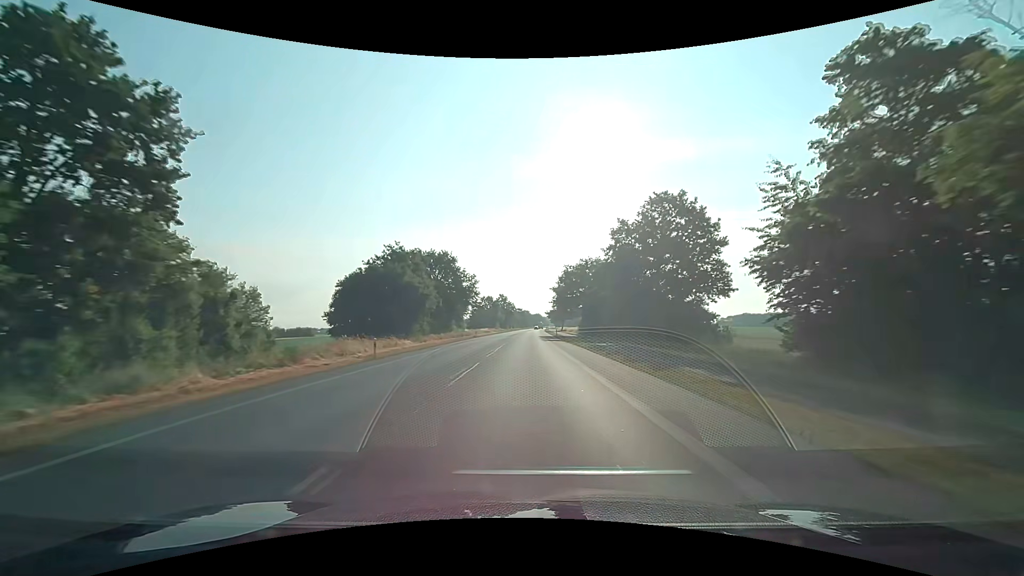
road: primary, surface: asphalt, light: Day
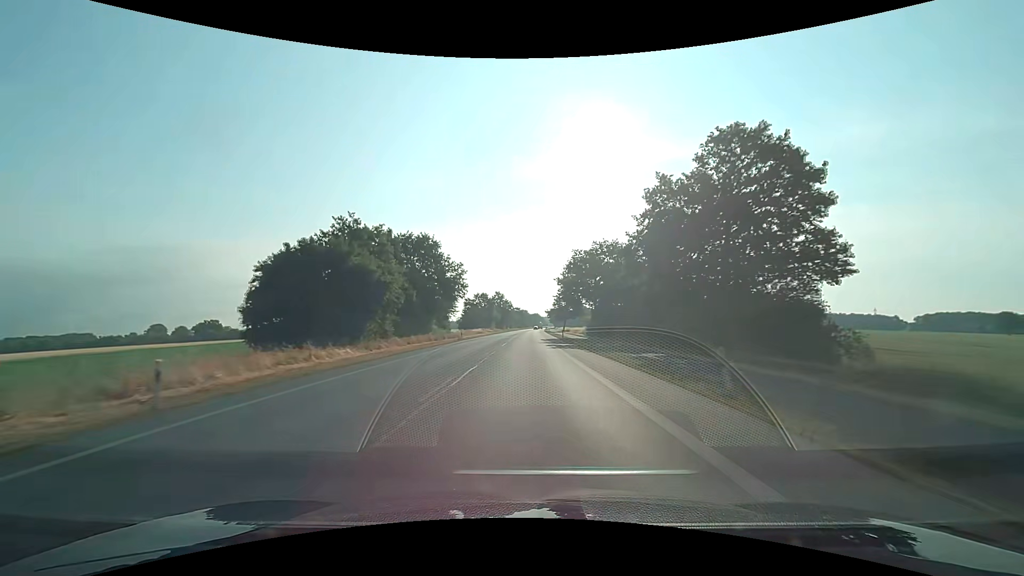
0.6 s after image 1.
(+0.1, +15.6) m; 0°
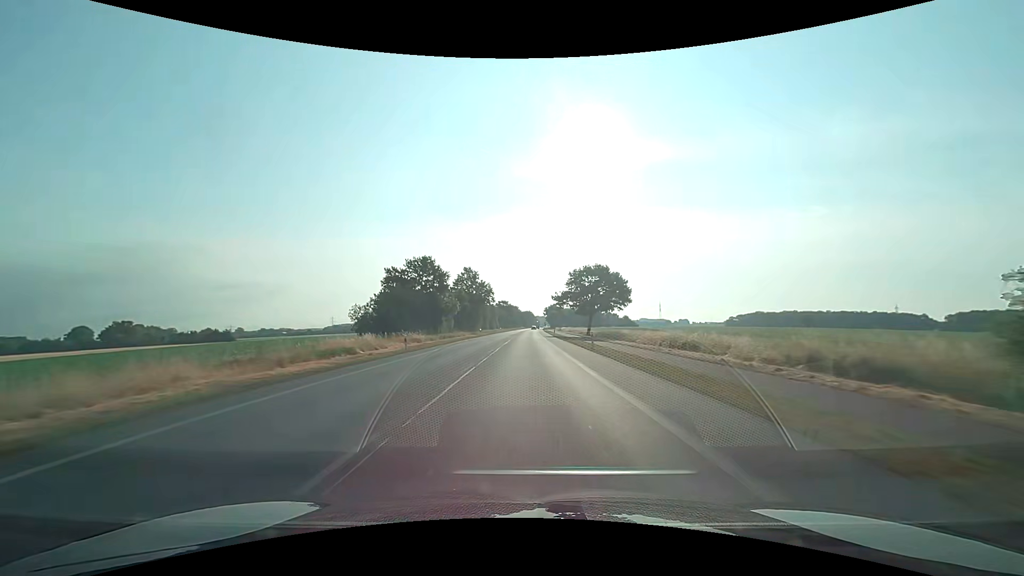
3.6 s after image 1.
(+0.8, +78.4) m; +1°
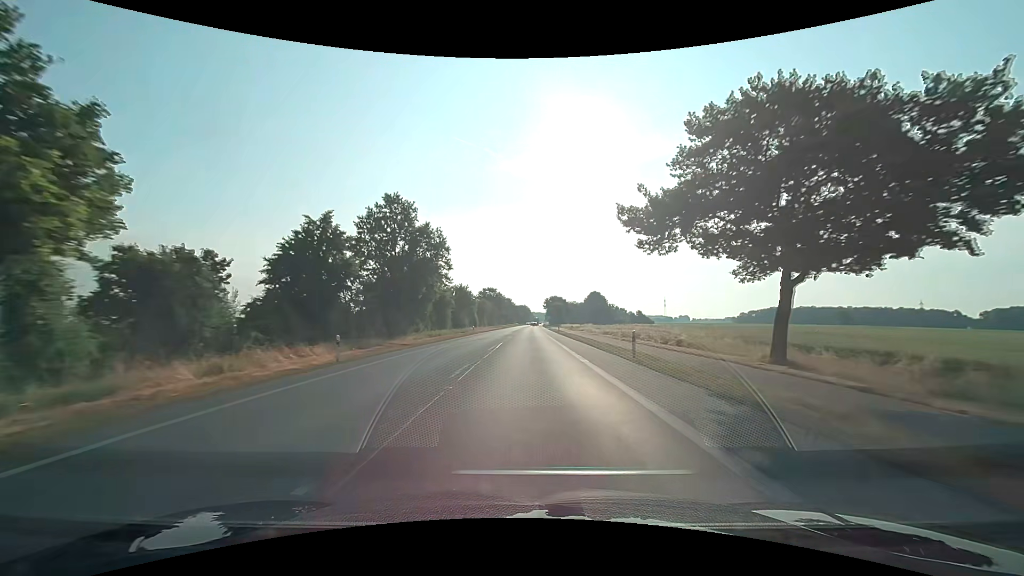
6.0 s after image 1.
(+0.3, +61.6) m; +1°
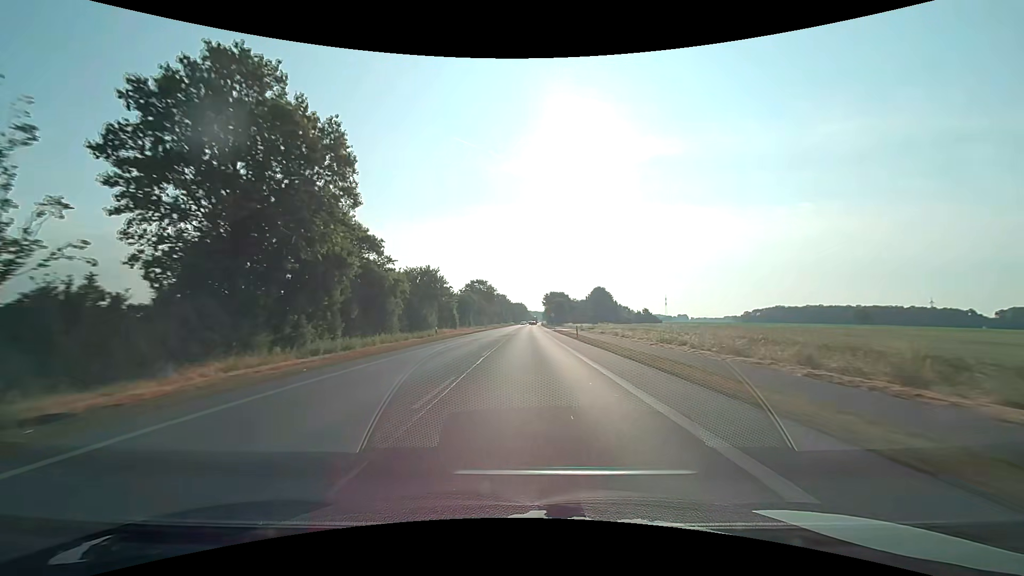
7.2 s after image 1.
(0.0, +27.9) m; 0°
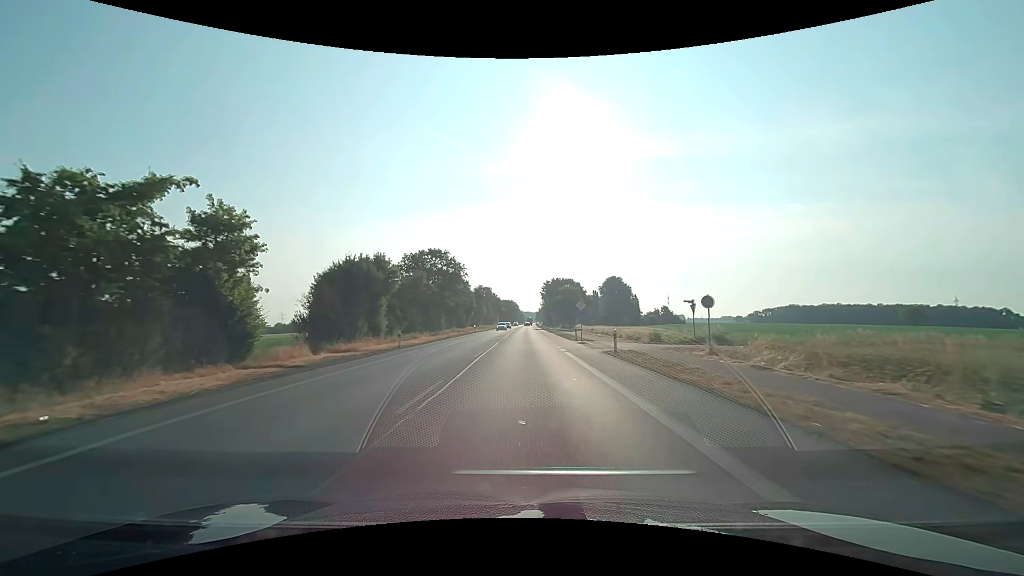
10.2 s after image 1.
(+0.8, +59.4) m; +1°
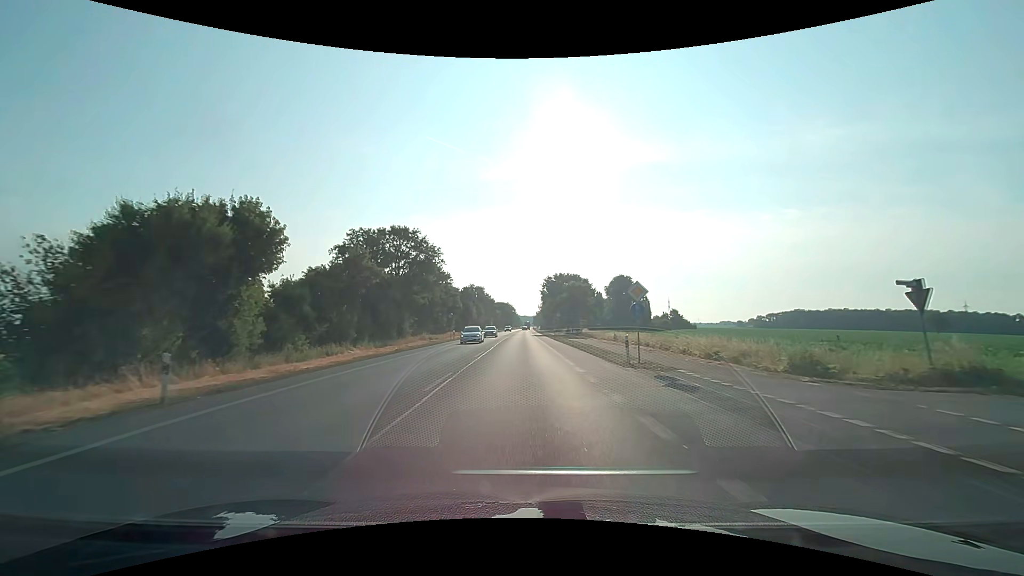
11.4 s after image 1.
(0.0, +20.9) m; 0°
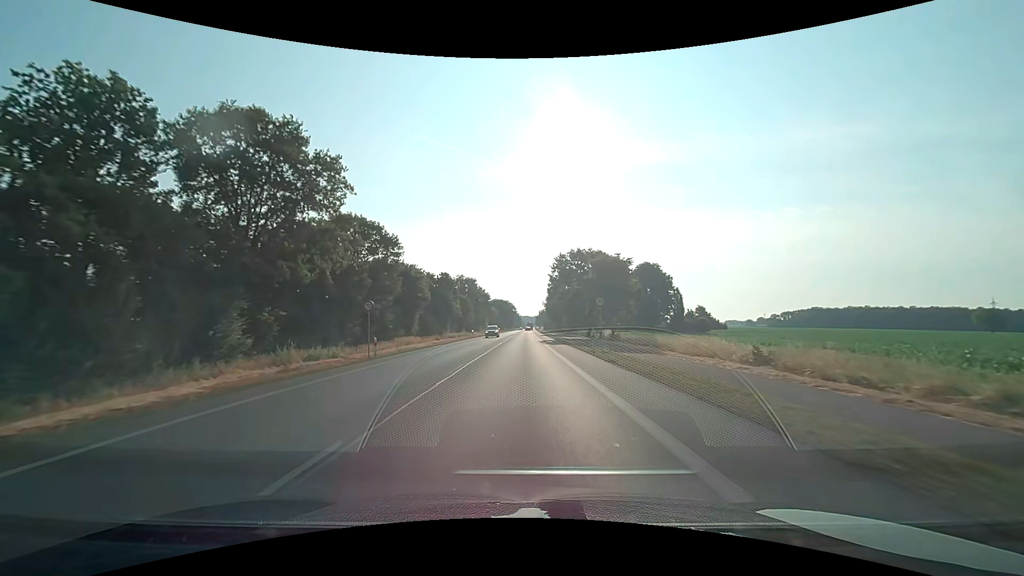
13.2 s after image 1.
(-0.1, +32.5) m; 0°
(0, +10) (0, +20) (0, +30) (0, +40) (0, +50) (0, +60) (0, +70) (0, +80) (0, +90) (0, +100) m
